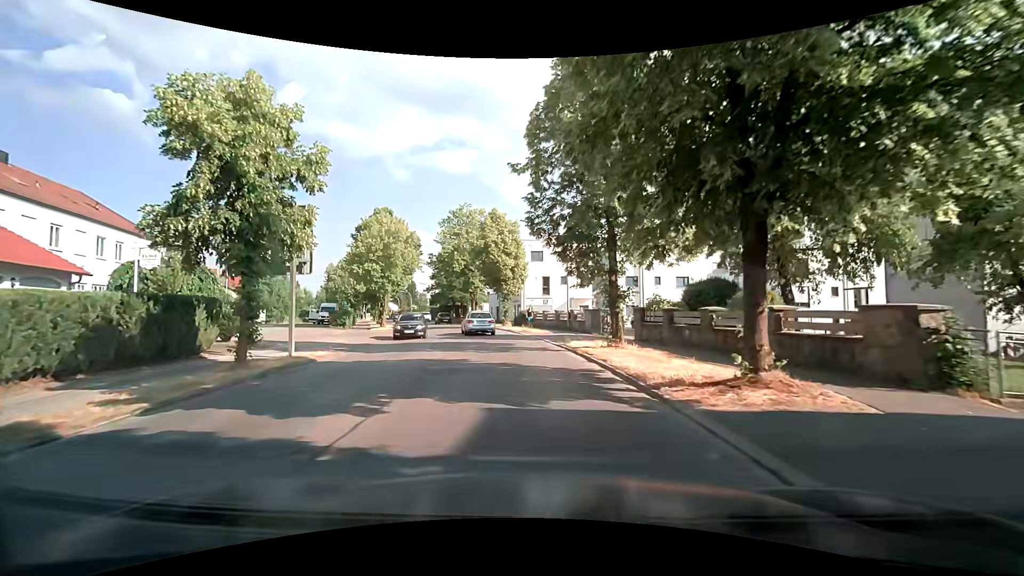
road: tertiary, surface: asphalt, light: Day
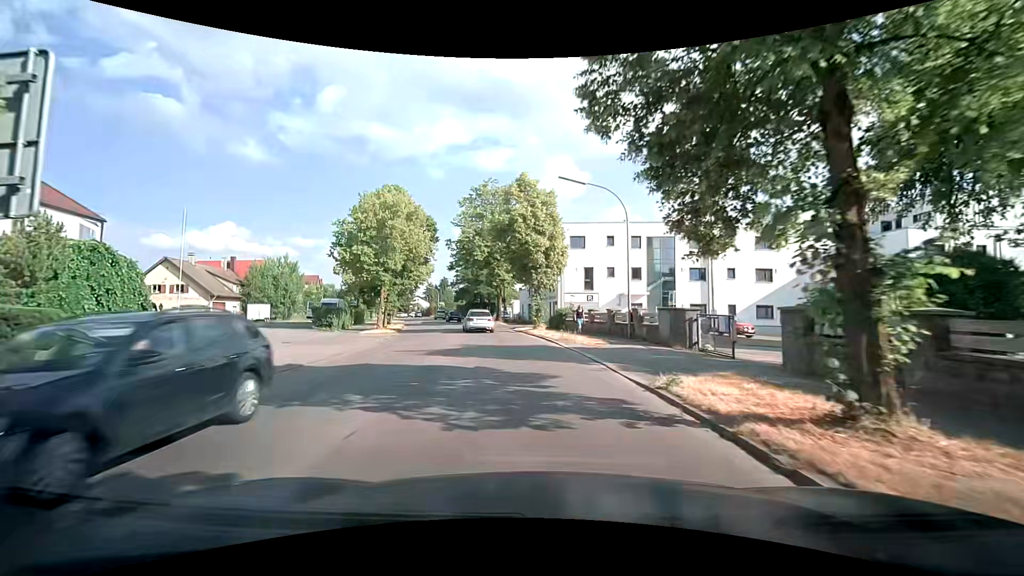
(-0.4, +10.6) m; -3°
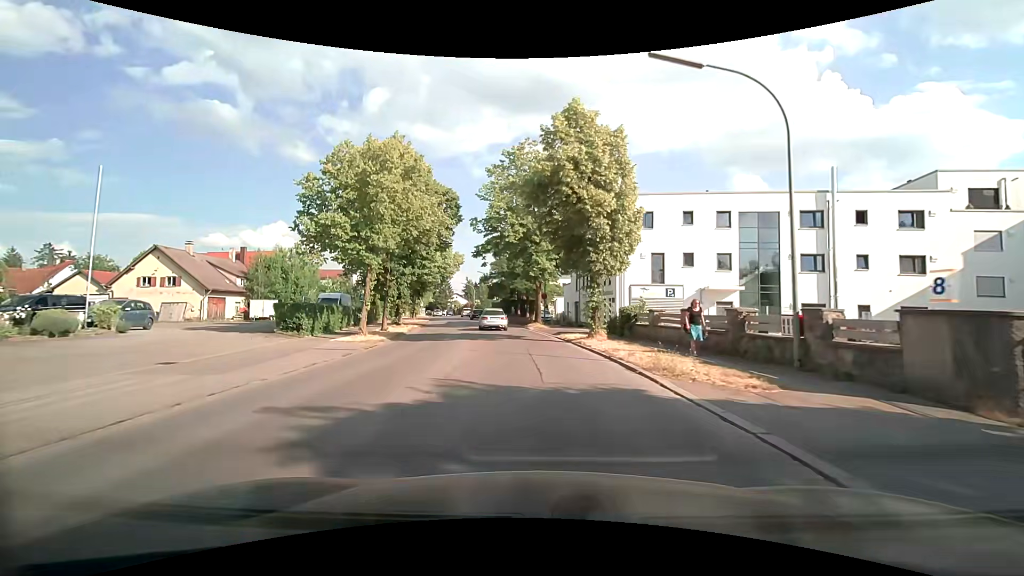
(-0.6, +10.9) m; -5°
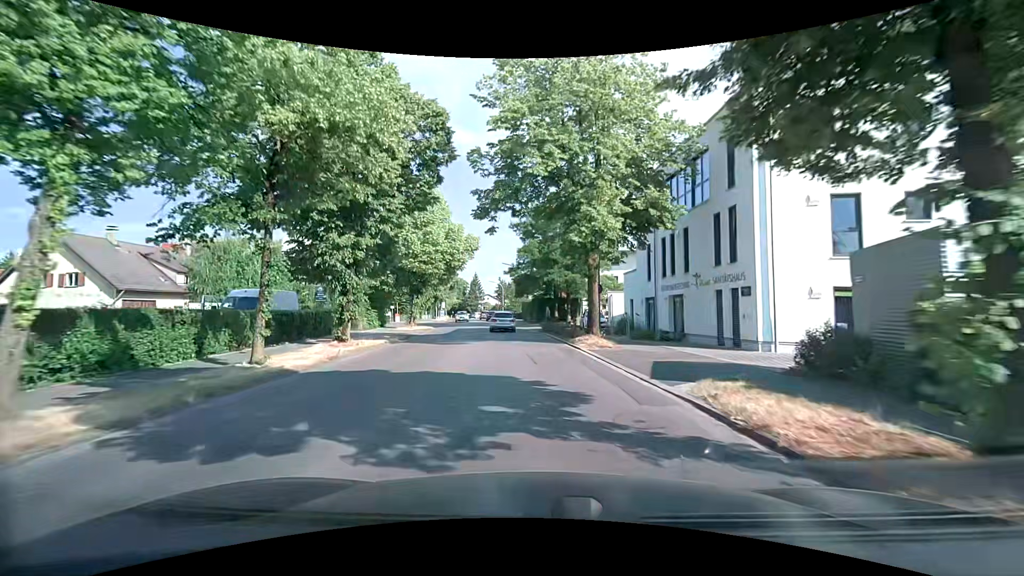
(-0.8, +17.4) m; -5°
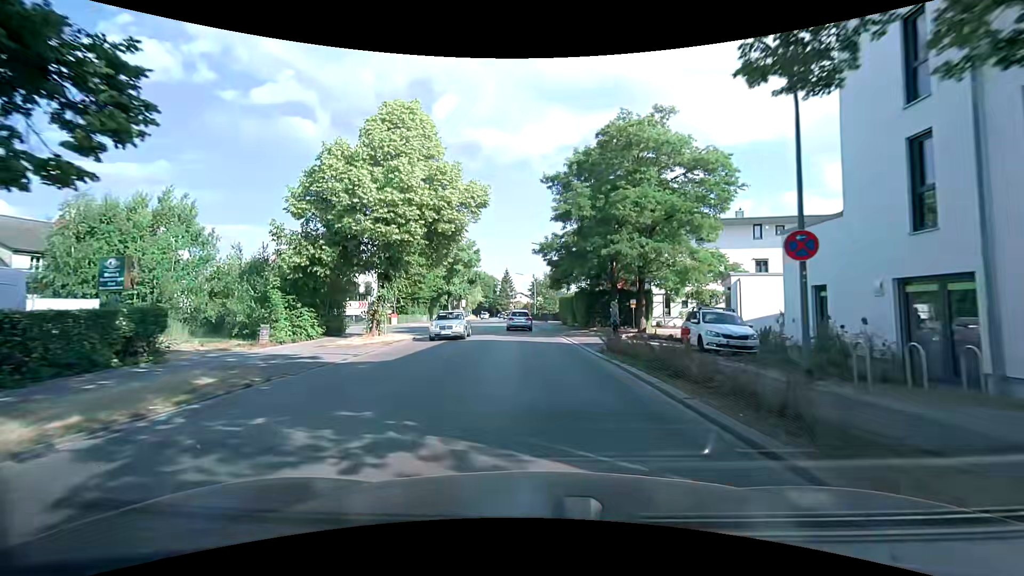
(-0.6, +18.8) m; -4°
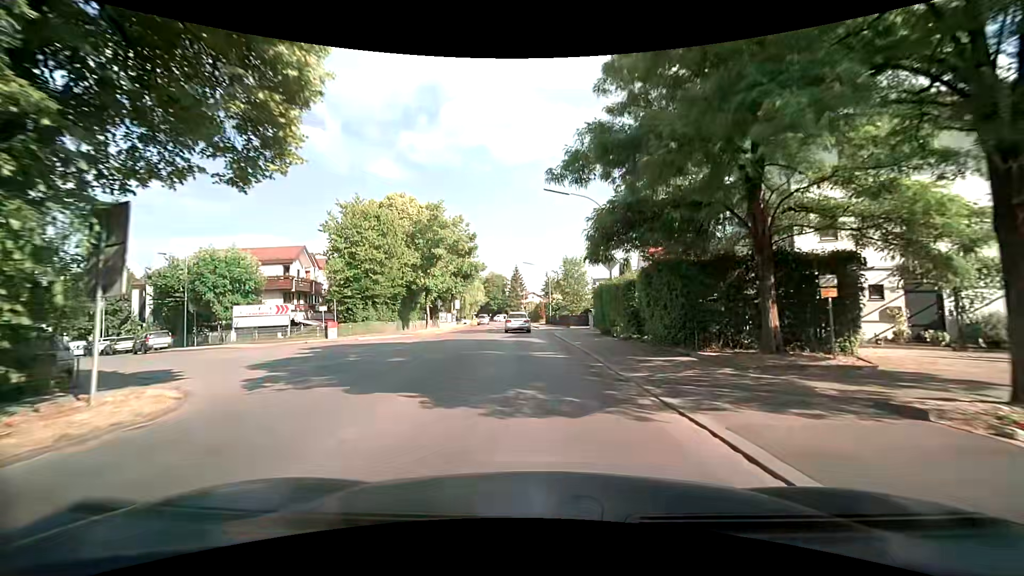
(-0.3, +20.1) m; -2°
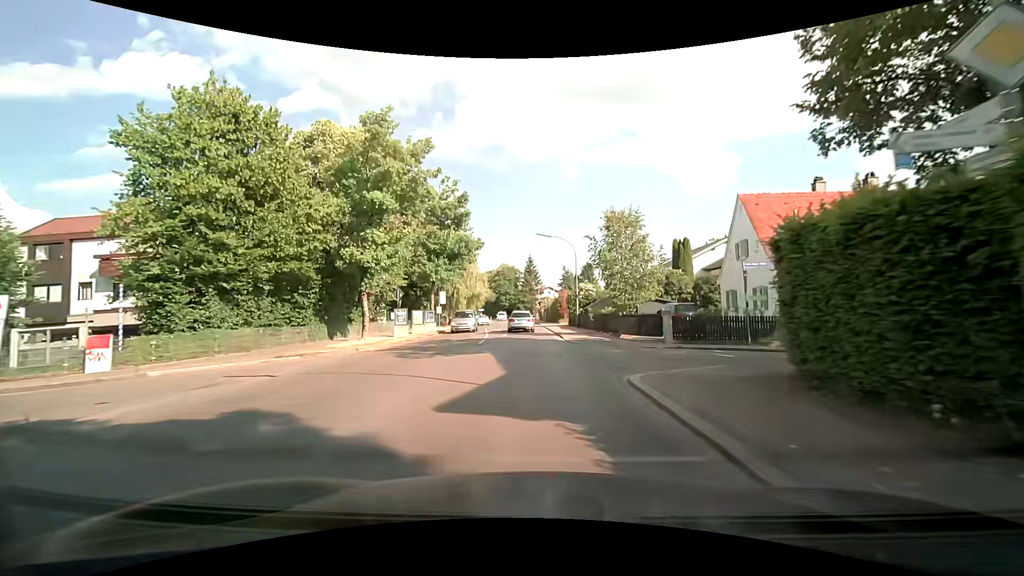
(-0.3, +20.3) m; -2°
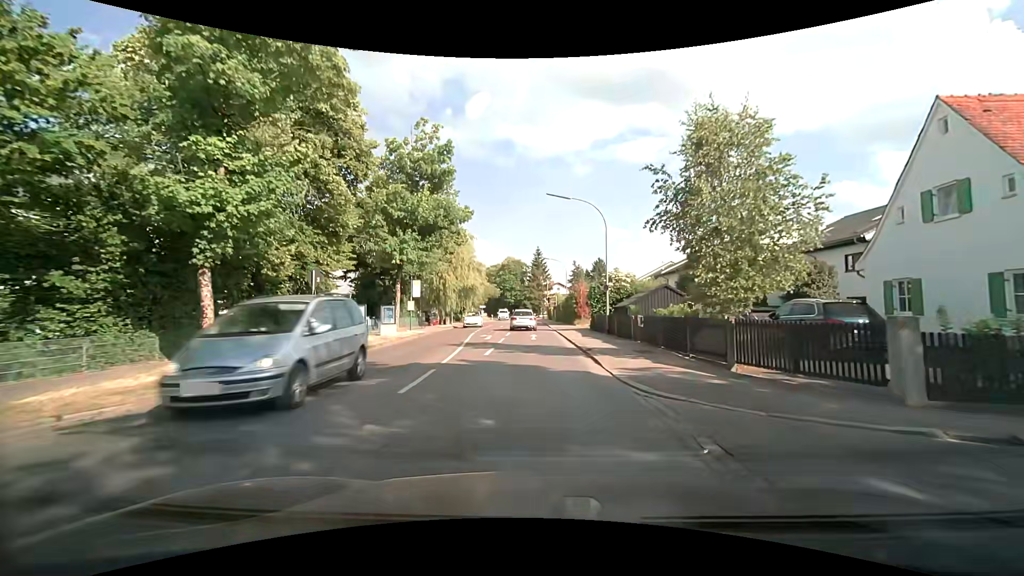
(0.0, +13.1) m; -1°
(0, +10) (0, +20) (0, +30) (0, +40) (-1, +50) (-1, +60) (-1, +70) (-2, +80) (-2, +90) (-3, +100) m
